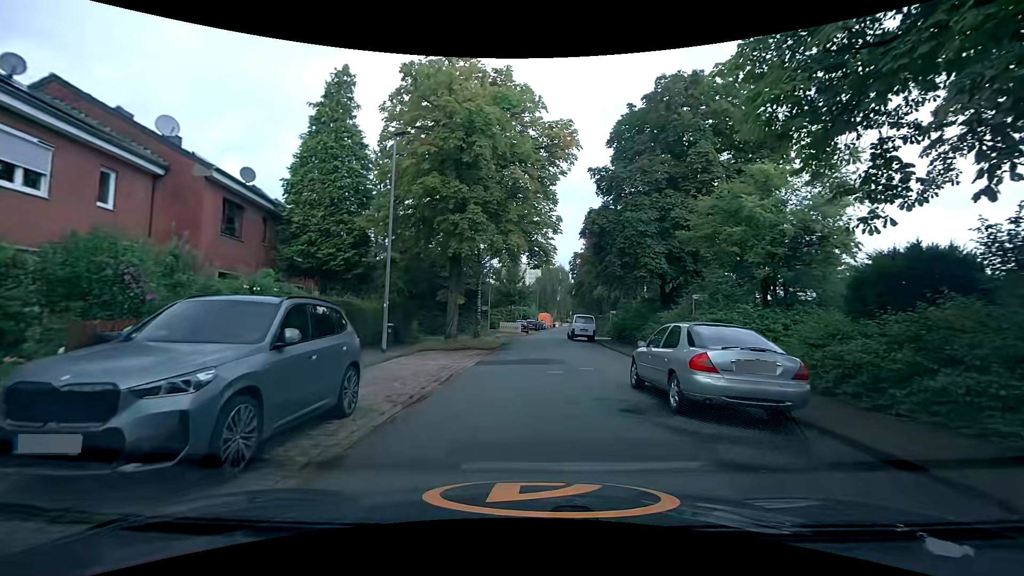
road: residential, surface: asphalt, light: Day
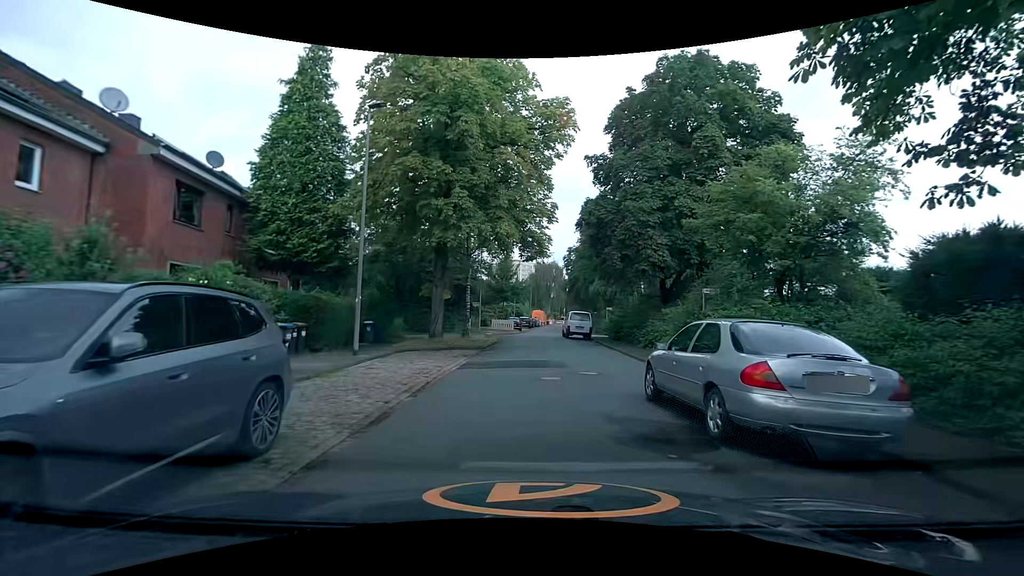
(0.0, +2.1) m; +3°
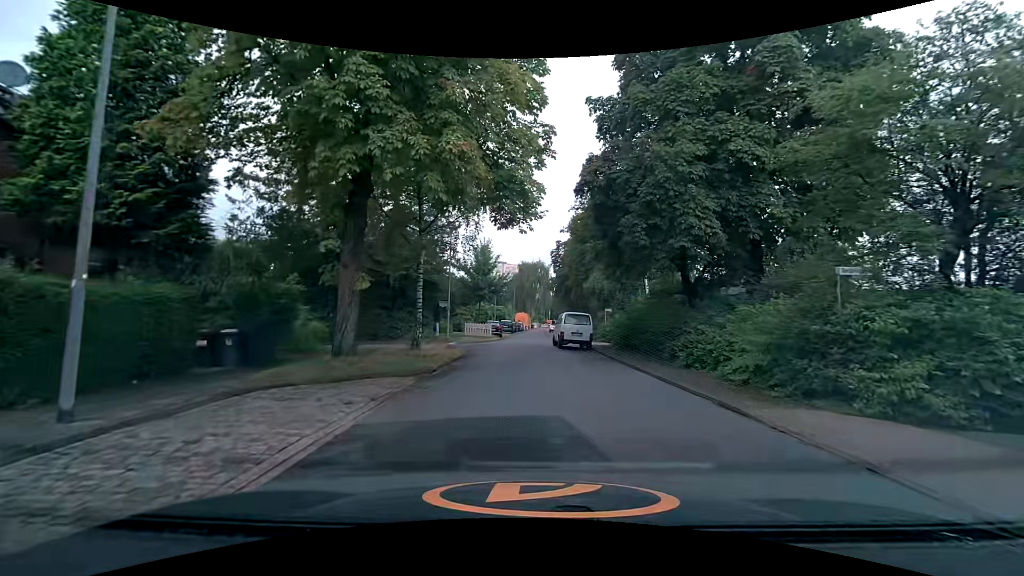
(-0.1, +8.9) m; +2°
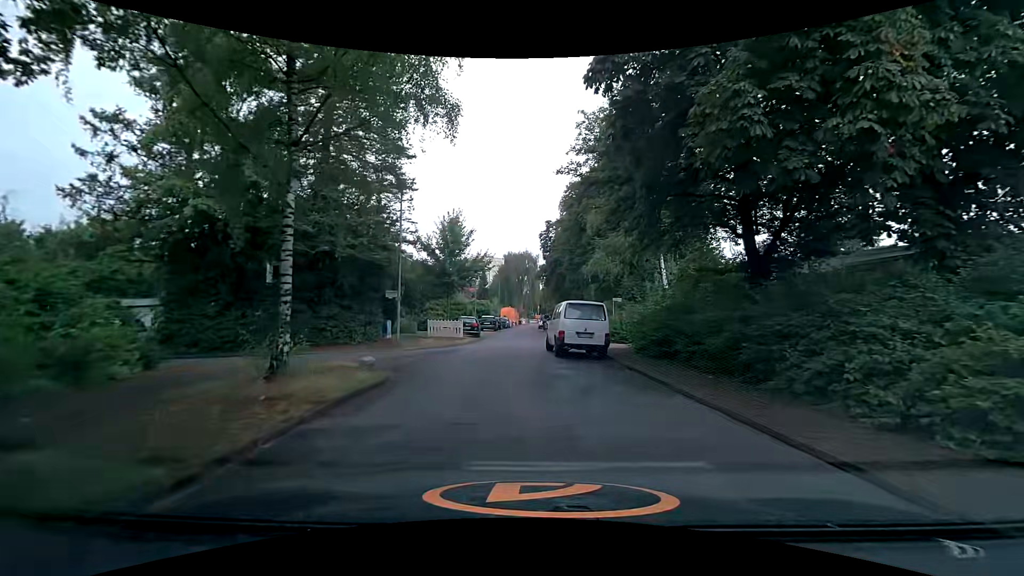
(-0.1, +9.8) m; +1°
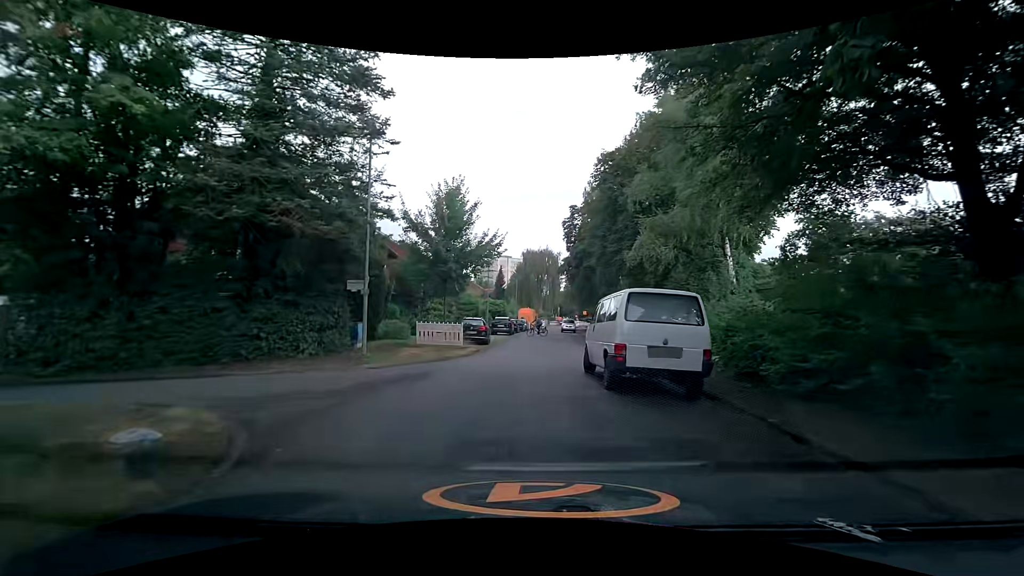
(-0.4, +7.7) m; -3°
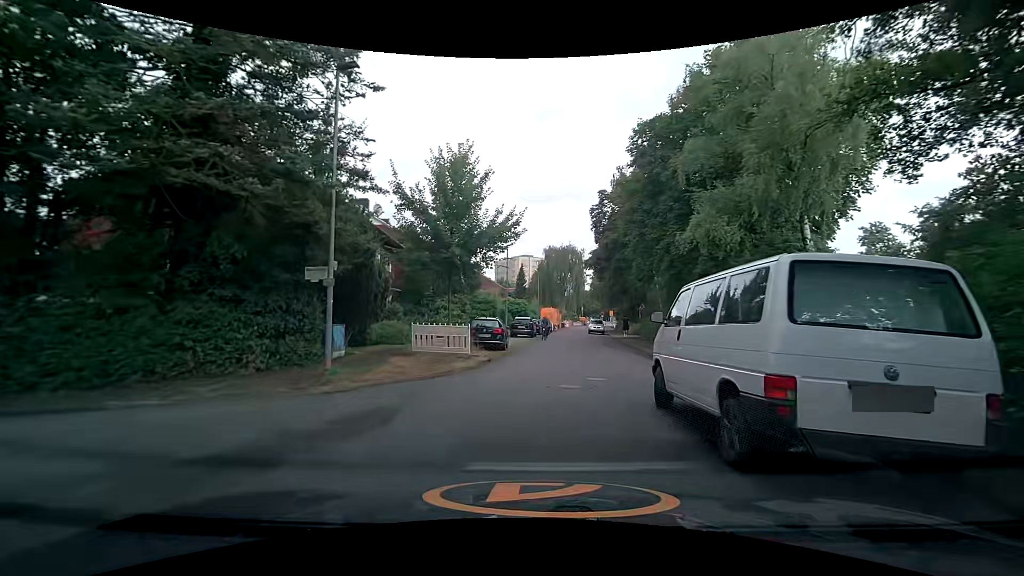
(-0.2, +4.9) m; -4°
